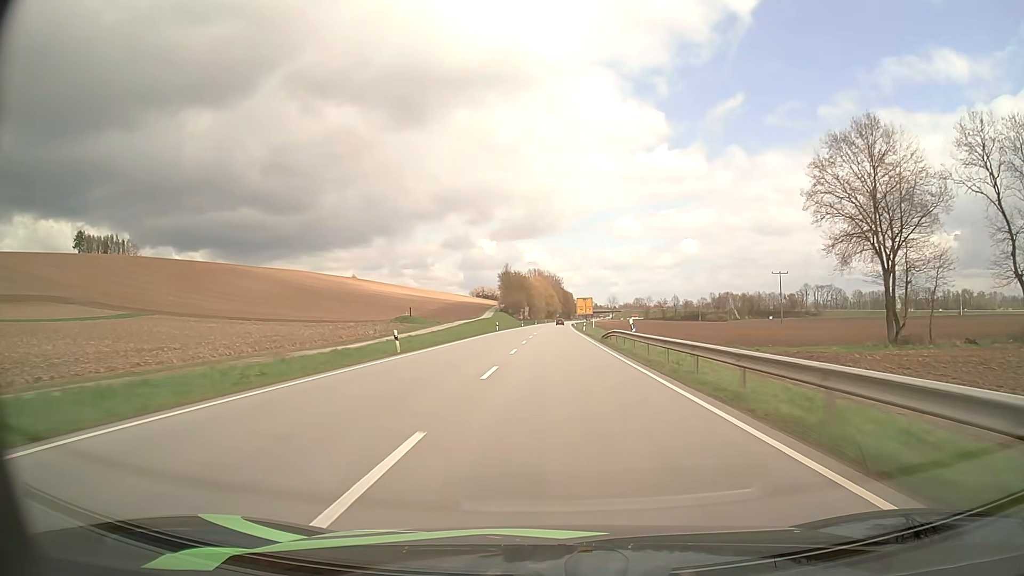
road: primary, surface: asphalt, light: Day
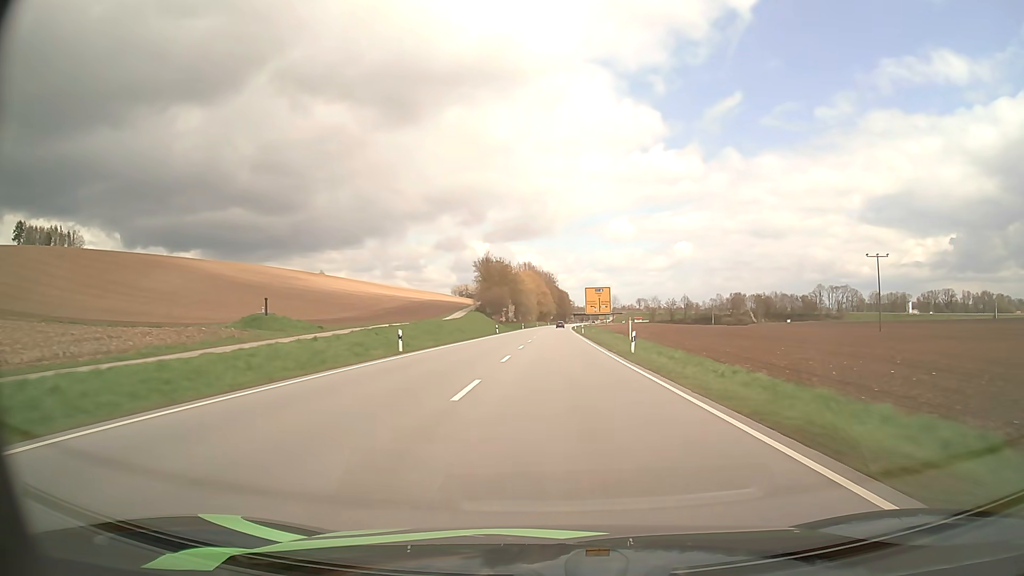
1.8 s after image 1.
(+0.2, +49.0) m; +1°
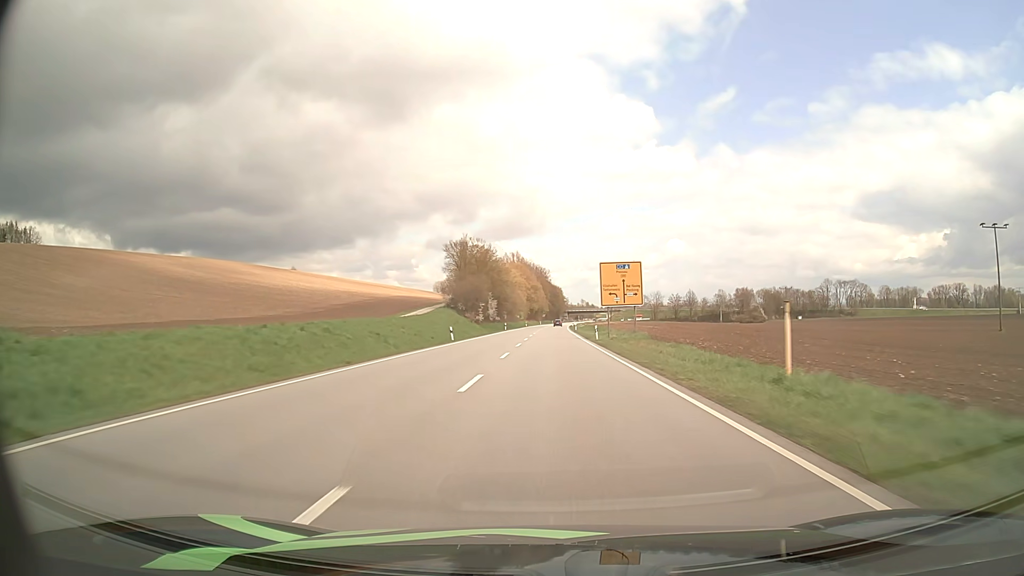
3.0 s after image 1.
(+0.1, +32.4) m; +1°
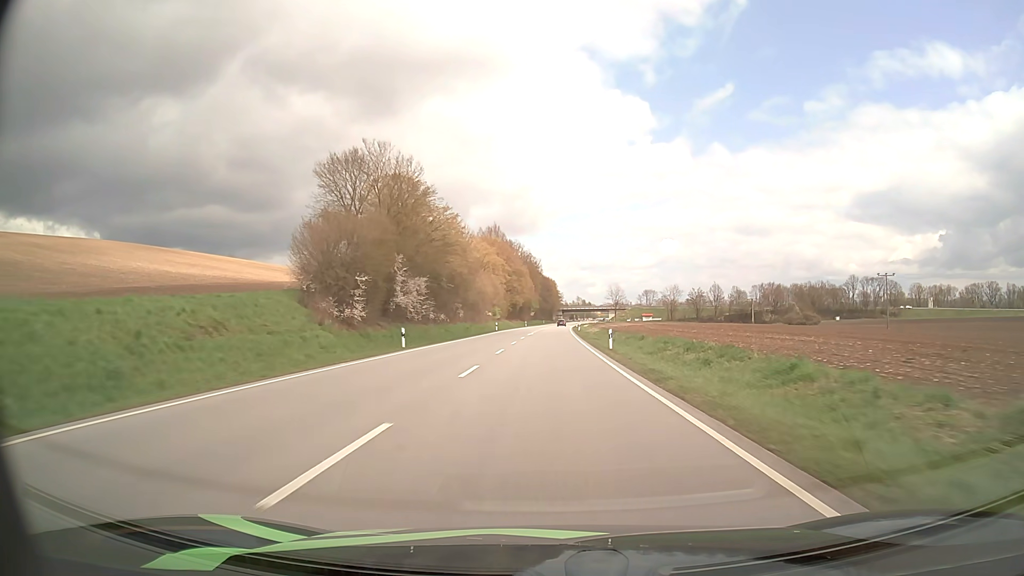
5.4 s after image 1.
(+0.5, +64.0) m; +1°
